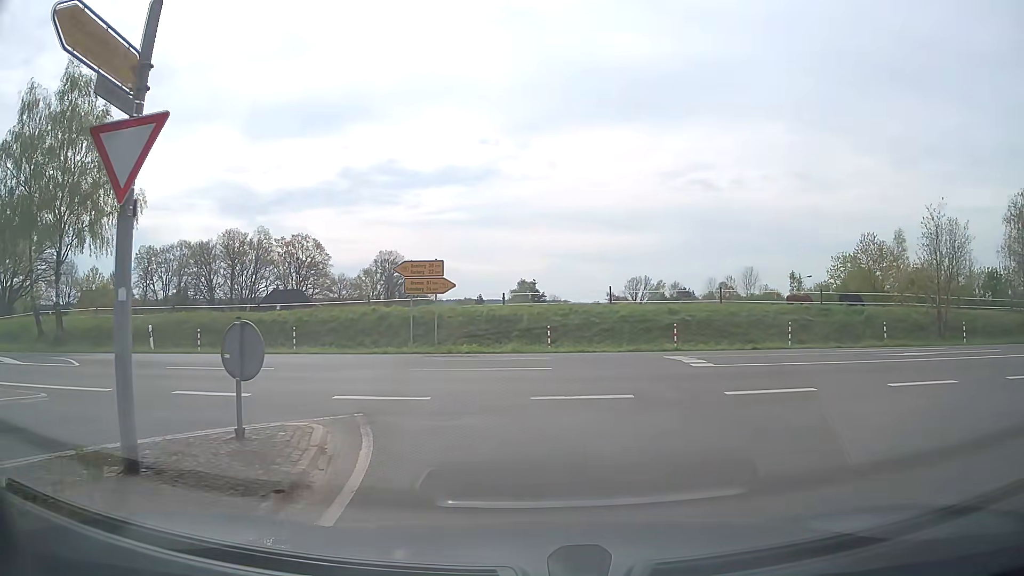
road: secondary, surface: asphalt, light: Day
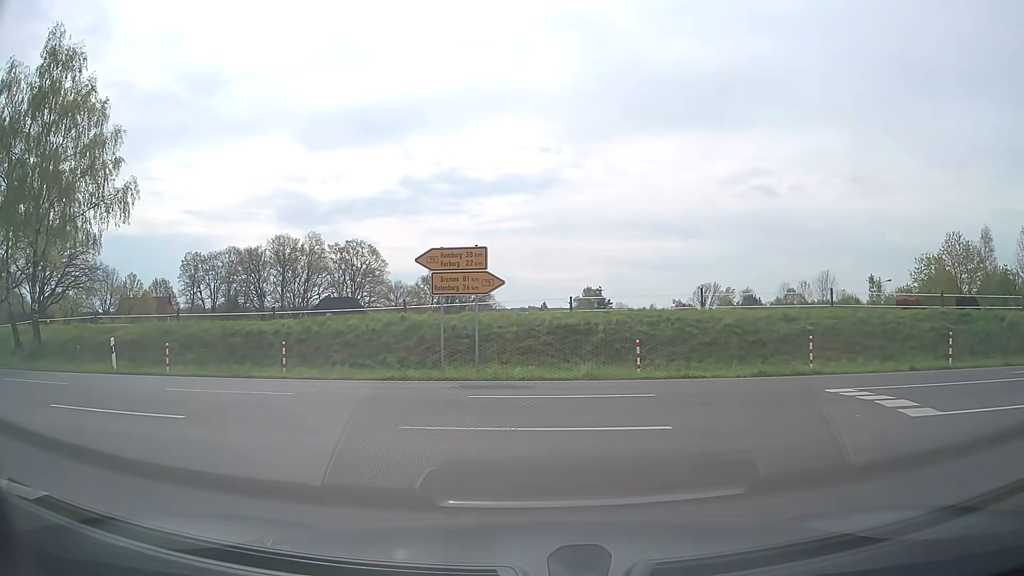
(-0.2, +6.6) m; -5°
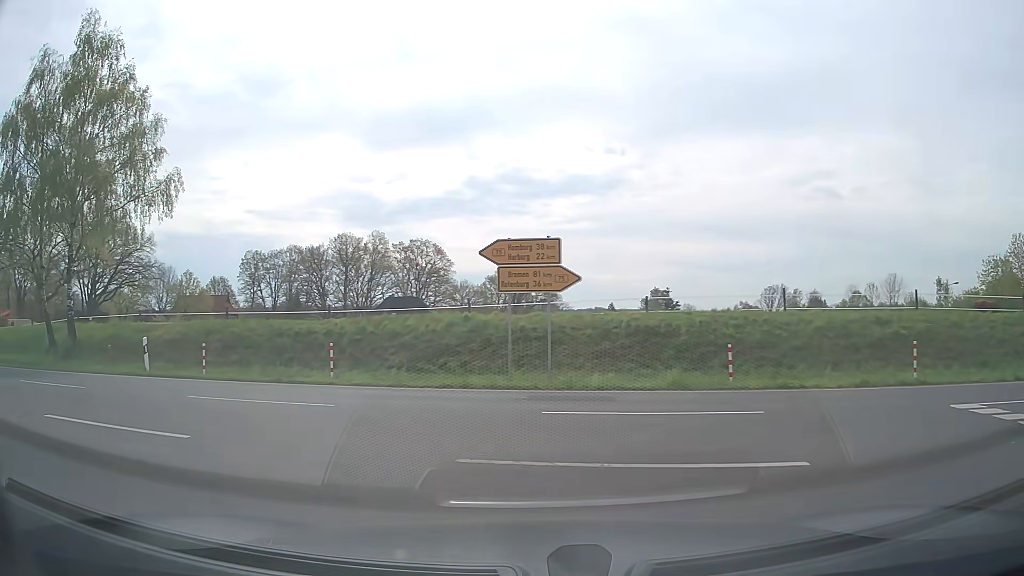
(-0.1, +2.0) m; -7°
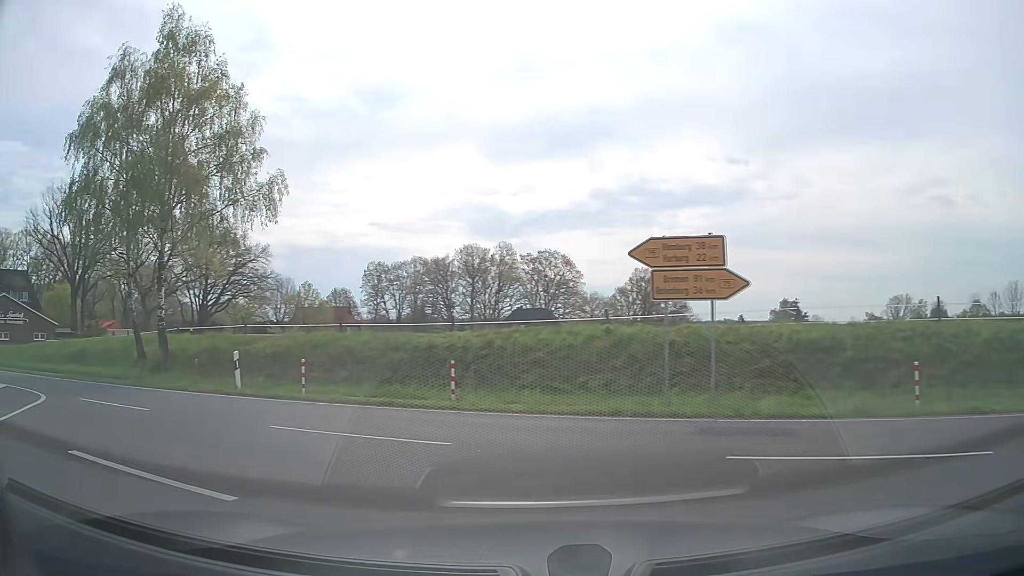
(-0.2, +2.5) m; -11°
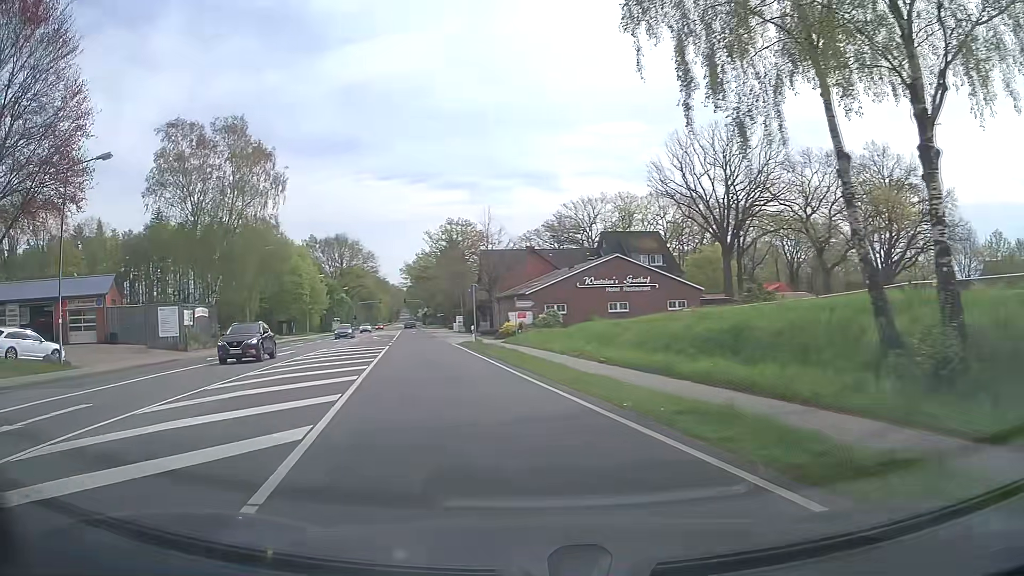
(-9.1, +14.7) m; -56°
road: primary
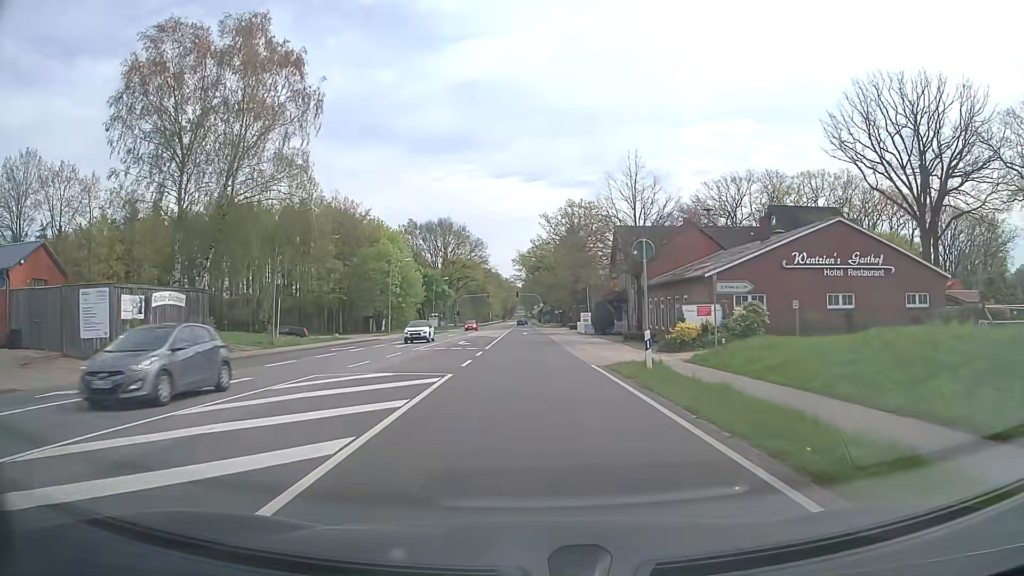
(-3.2, +21.9) m; -10°
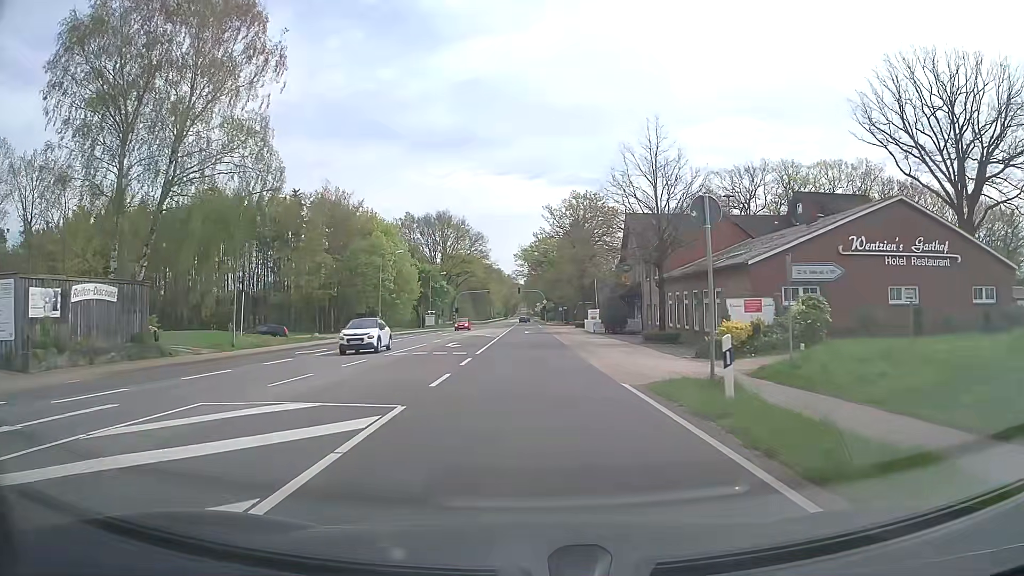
(0.0, +6.7) m; 0°
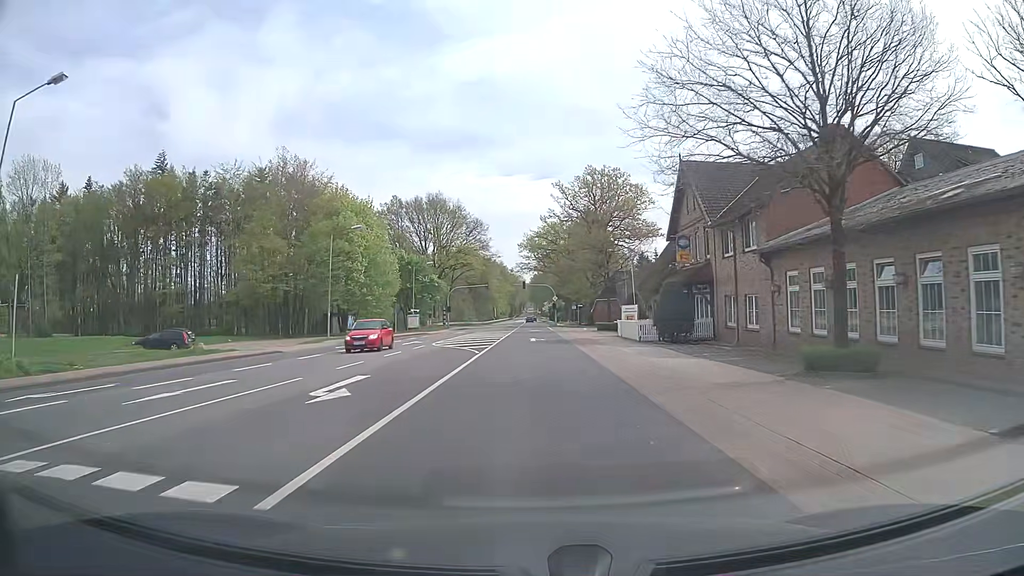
(0.0, +21.2) m; 0°
(0, +10) (0, +20) (0, +30) (0, +40) (0, +50) (0, +60) (0, +70) (0, +80) (0, +90) (0, +100) m
